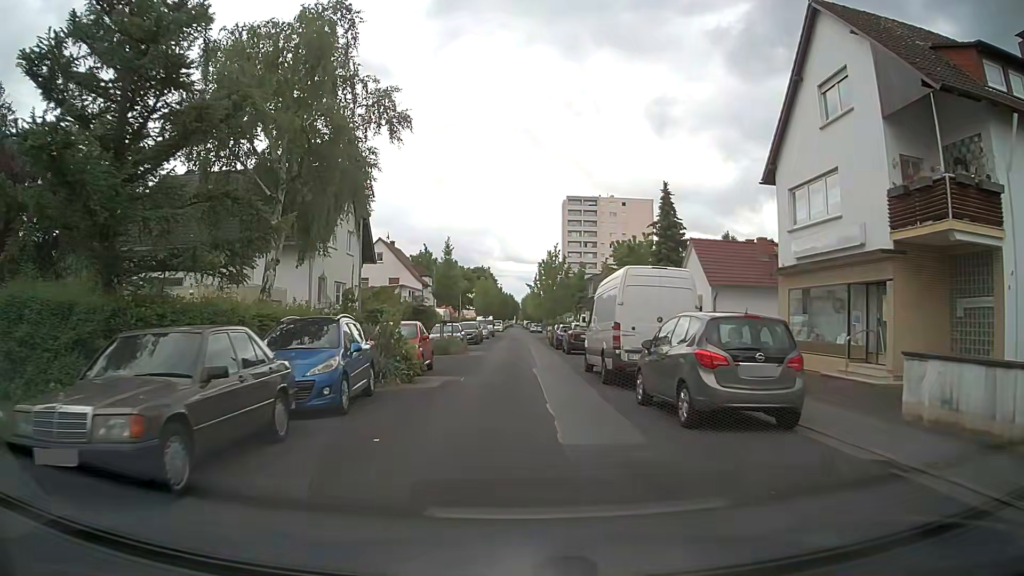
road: residential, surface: asphalt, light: Day
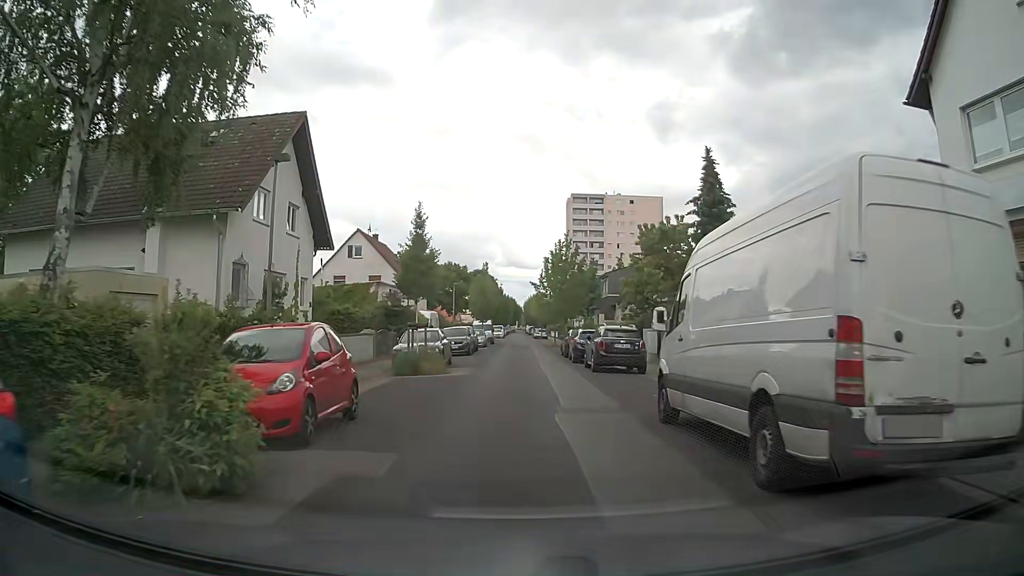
(0.0, +10.3) m; -1°
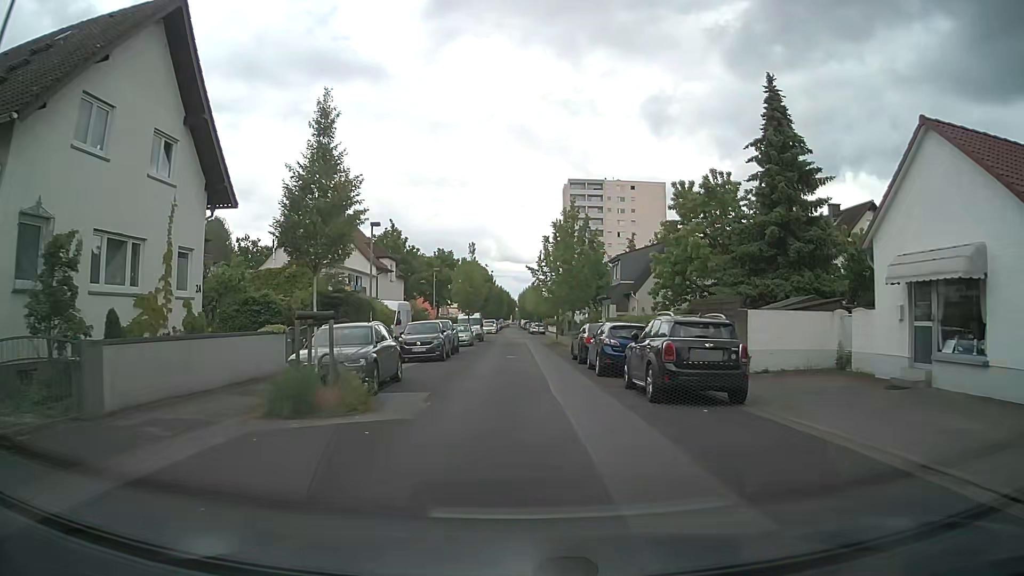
(+0.2, +10.6) m; +1°
(0, +10) (0, +20) (0, +30) (0, +40) (+1, +50) (+1, +60) (0, +70) (0, +80) (0, +90) (0, +100) m
